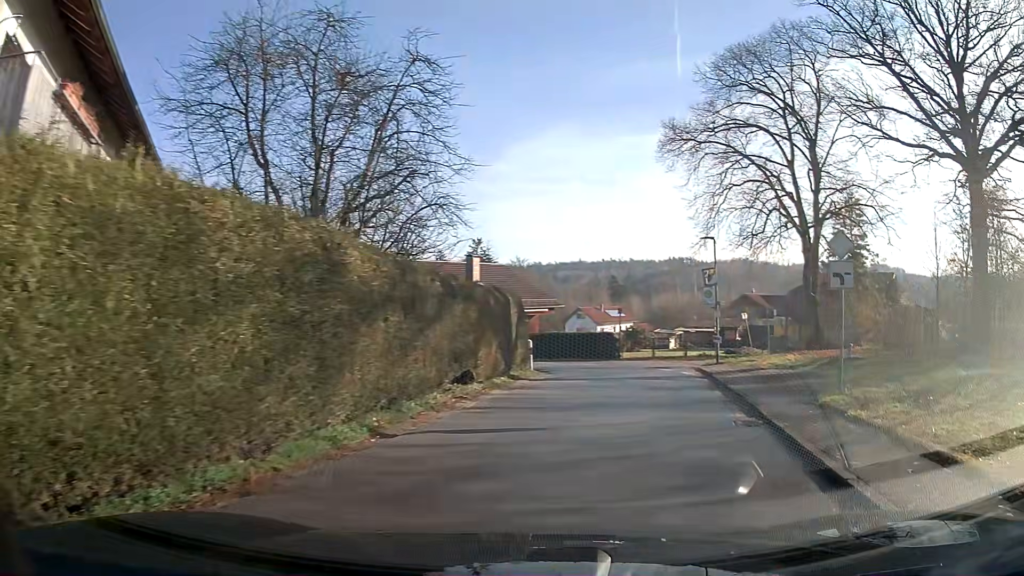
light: Day
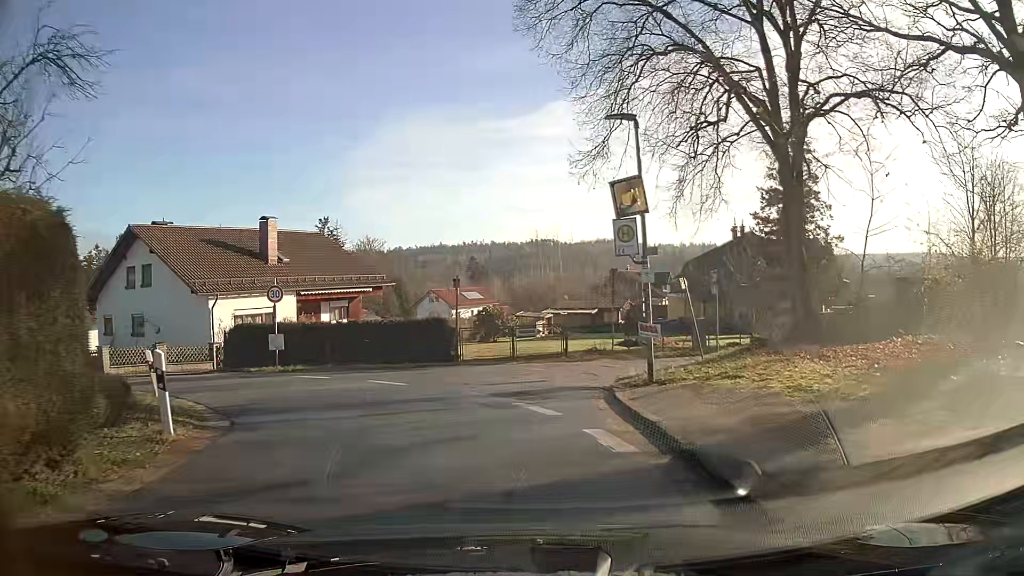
(+1.5, +14.5) m; +6°
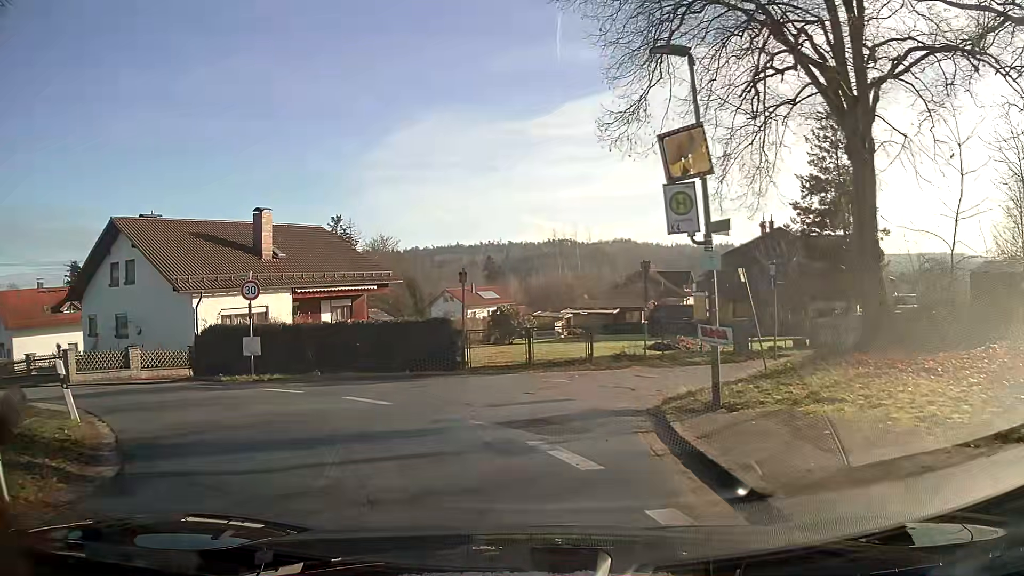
(-0.1, +3.4) m; -2°
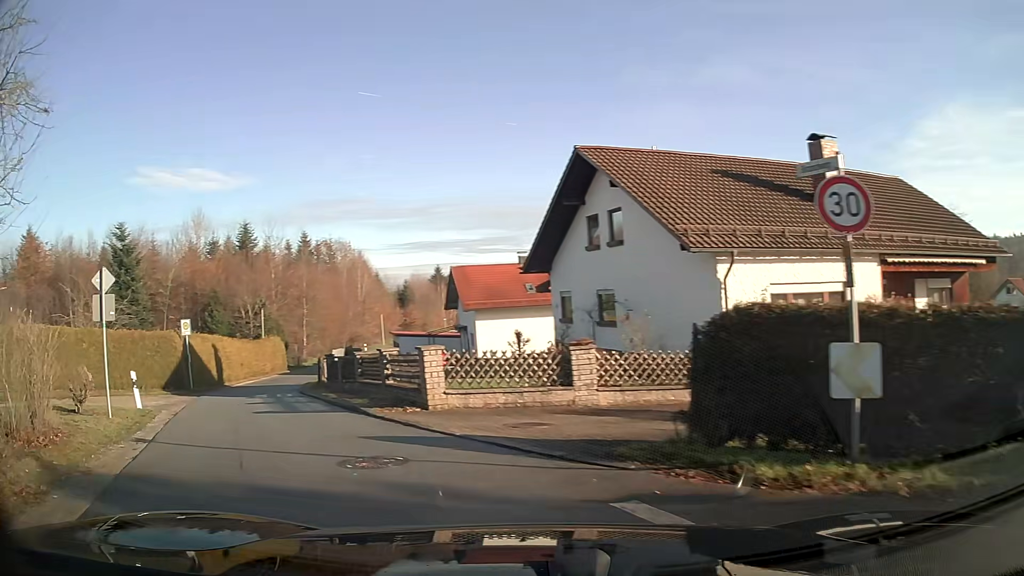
(-5.1, +11.7) m; -50°
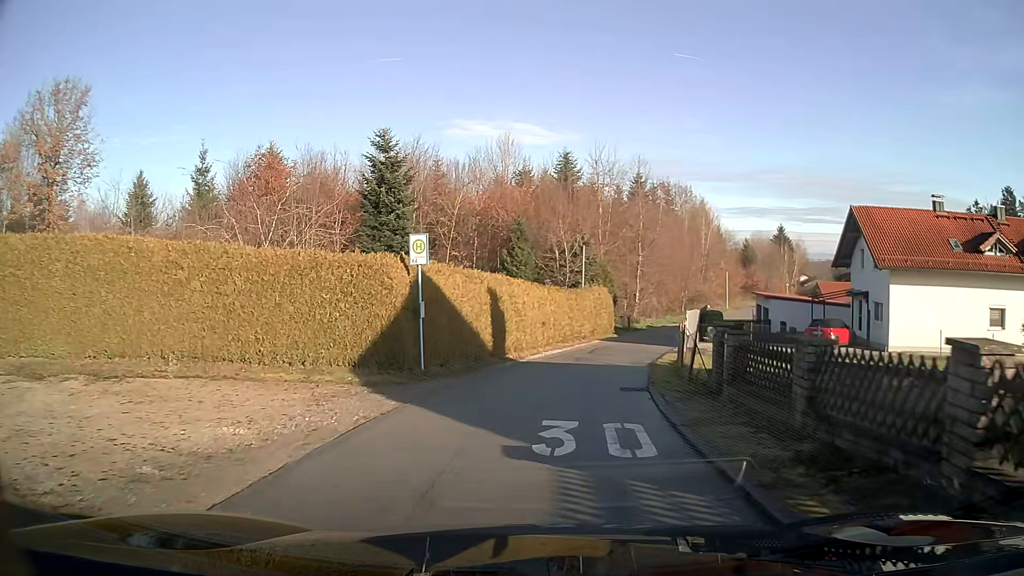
(-4.4, +14.6) m; -22°
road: residential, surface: asphalt
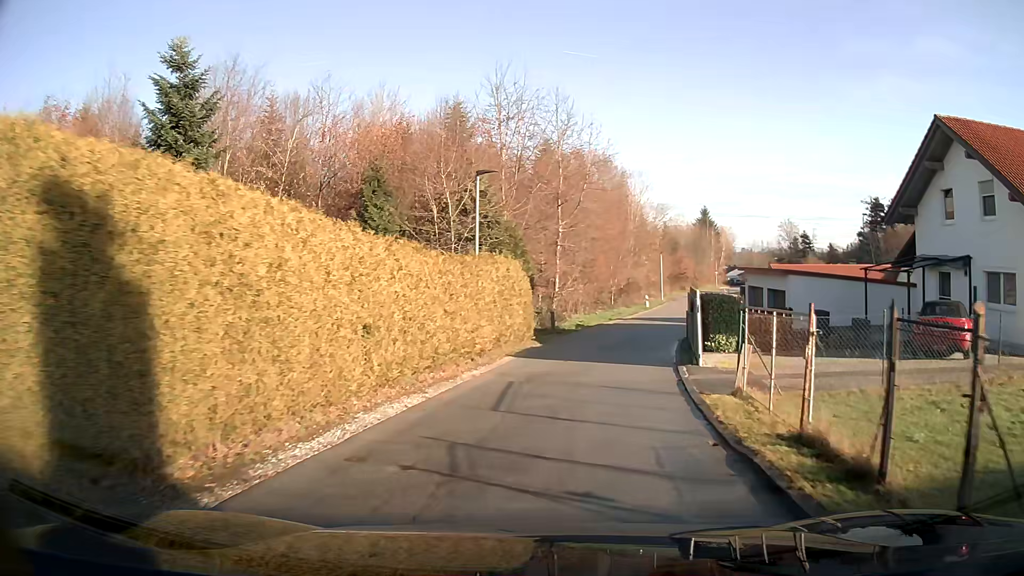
(+1.2, +17.0) m; +9°
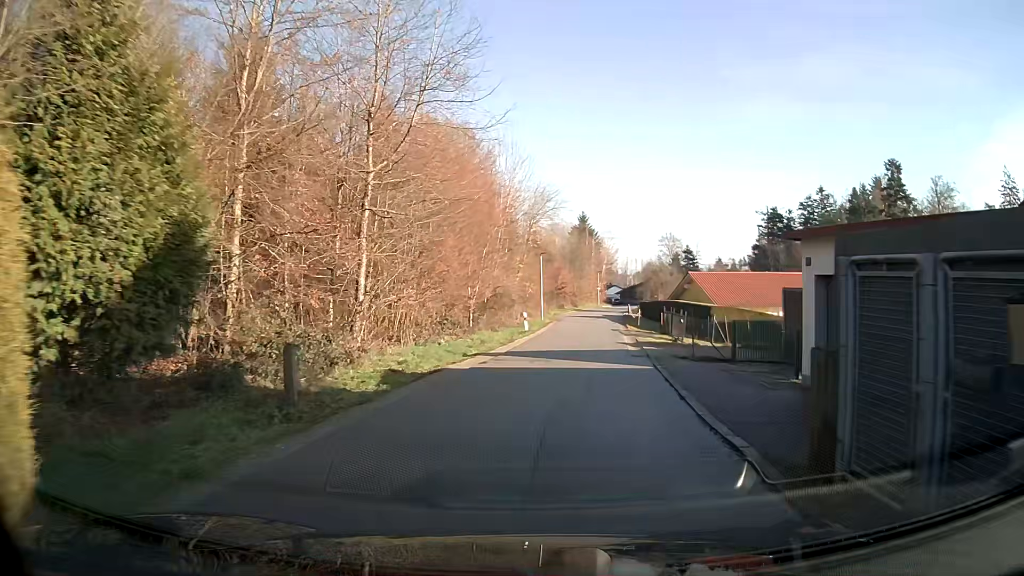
(+2.0, +19.4) m; +12°
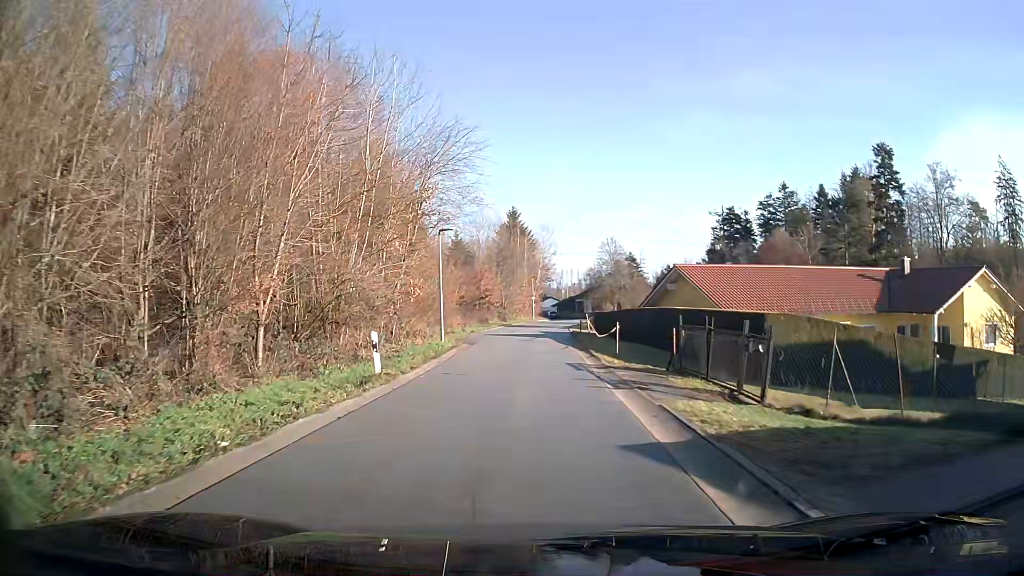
(+1.1, +19.4) m; +5°
(0, +10) (0, +20) (0, +30) (0, +40) (+1, +50) (+2, +60) (+3, +70) (+4, +80) (+6, +90) (+6, +100) m
